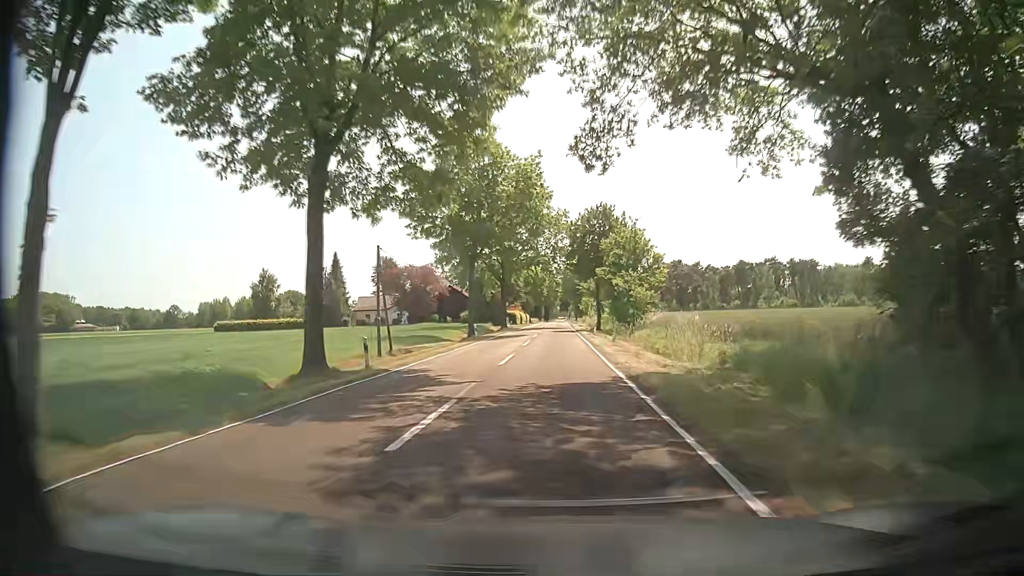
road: tertiary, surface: asphalt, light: Day
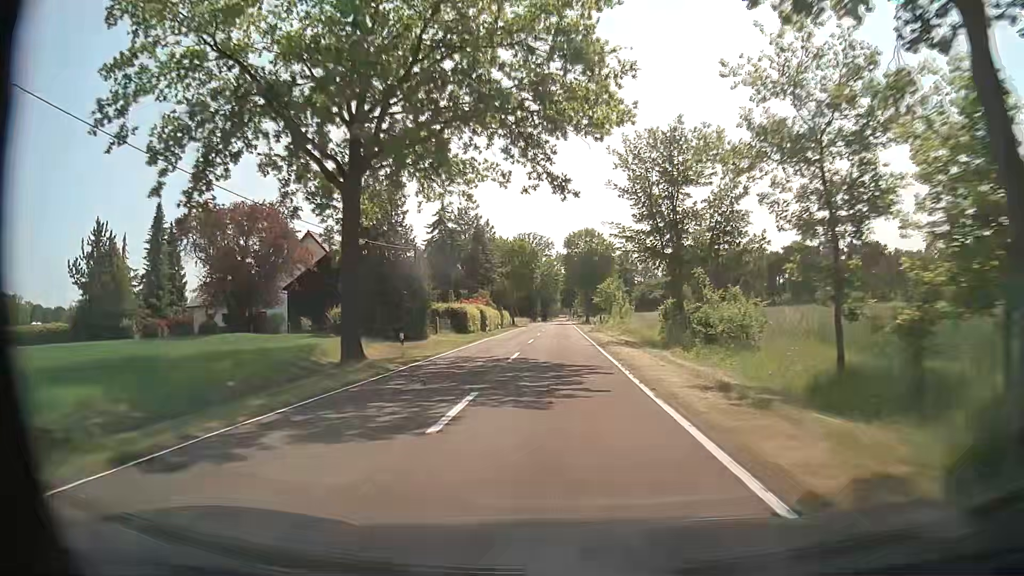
(+0.4, +58.1) m; 0°
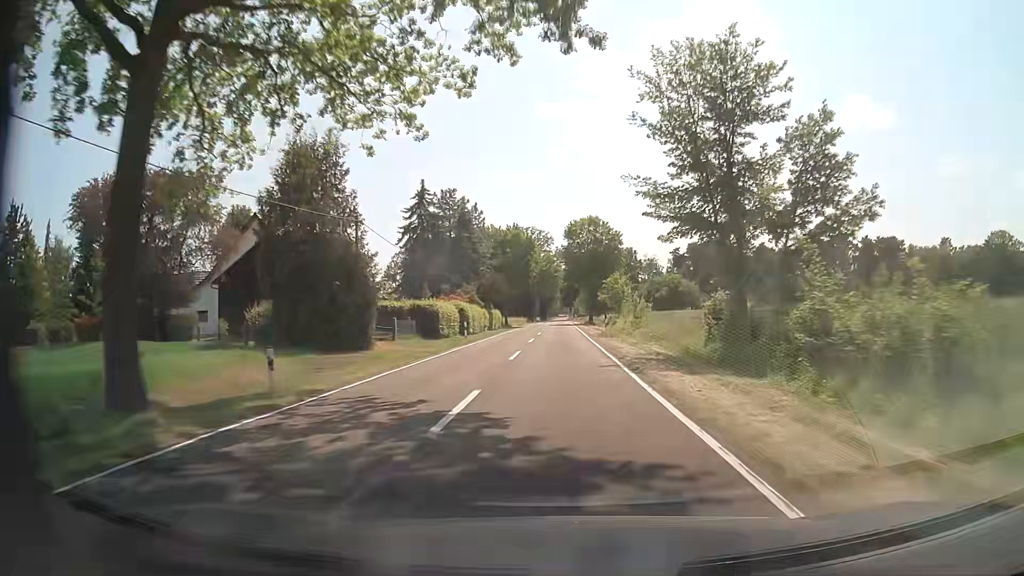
(0.0, +11.7) m; +1°
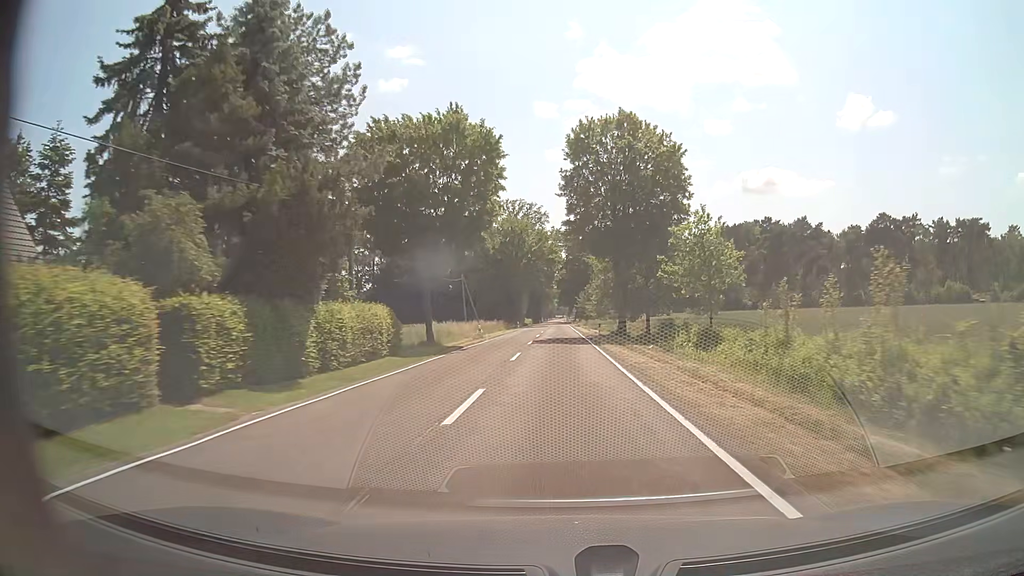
(-0.2, +46.7) m; 0°
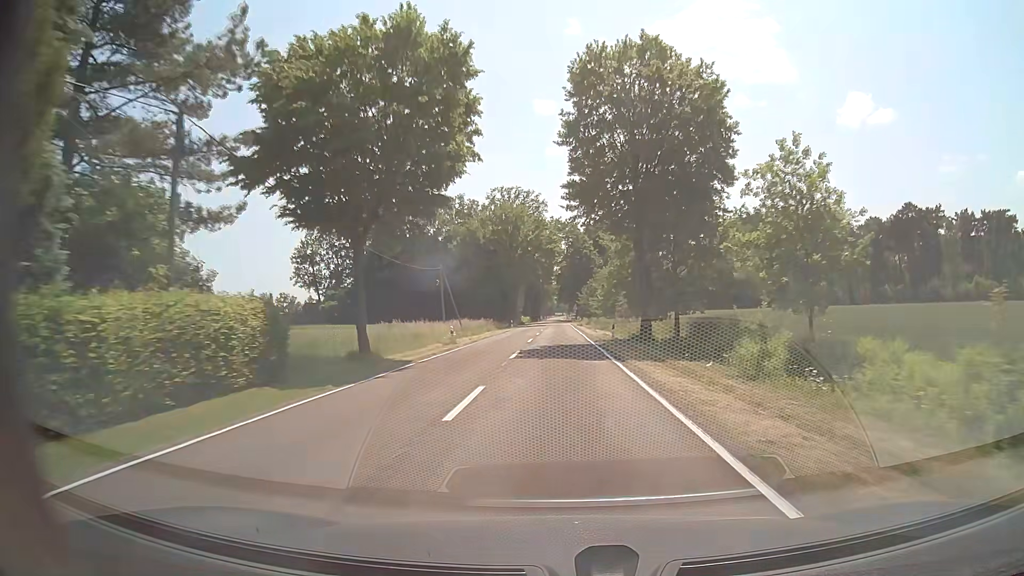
(0.0, +11.7) m; 0°
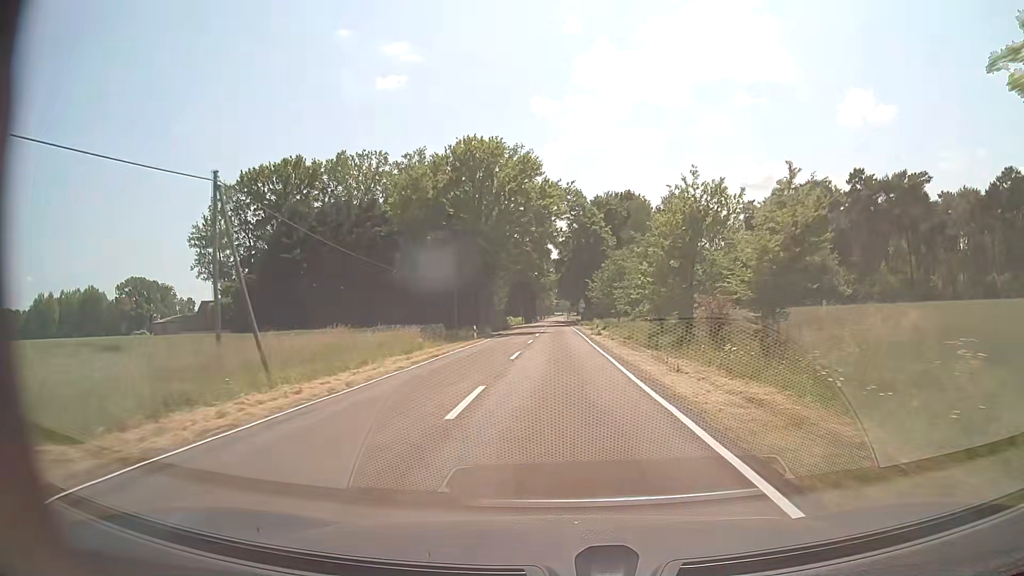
(+0.1, +35.0) m; 0°
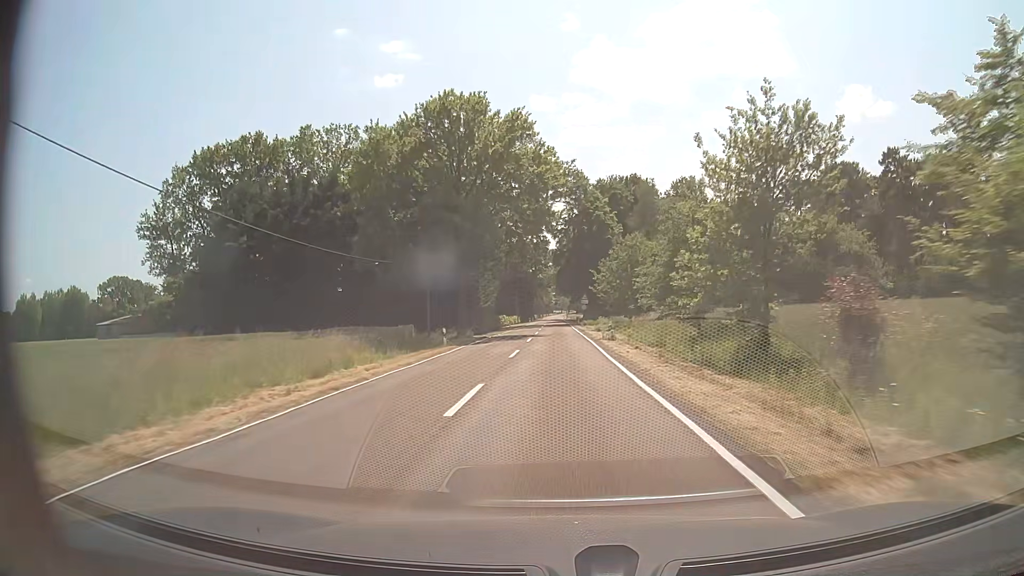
(+0.1, +11.7) m; 0°
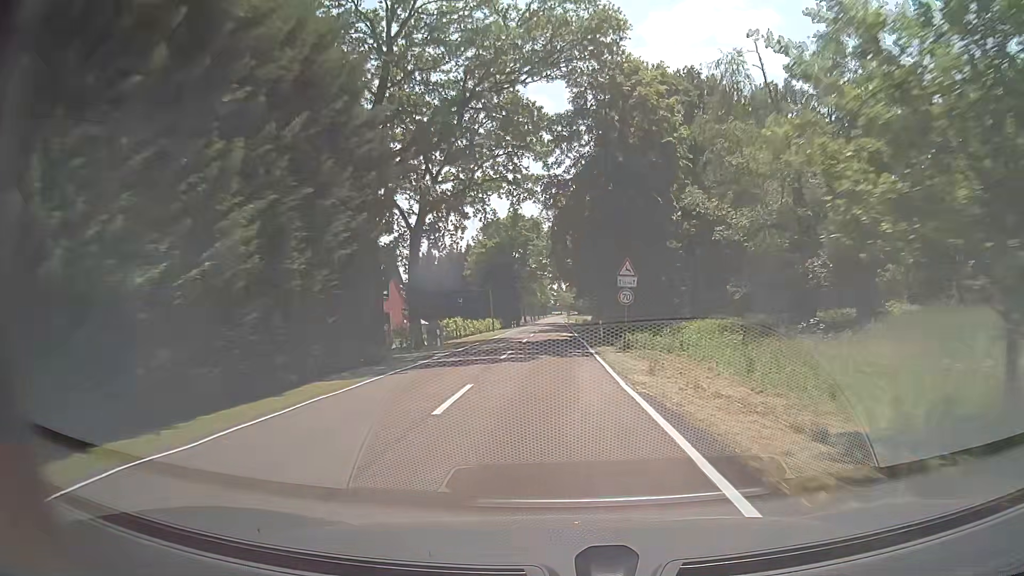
(+0.2, +46.7) m; 0°
(0, +10) (0, +20) (0, +30) (-1, +40) (-1, +50) (-1, +60) (-1, +70) (-1, +80) (-1, +90) (-1, +100) m
